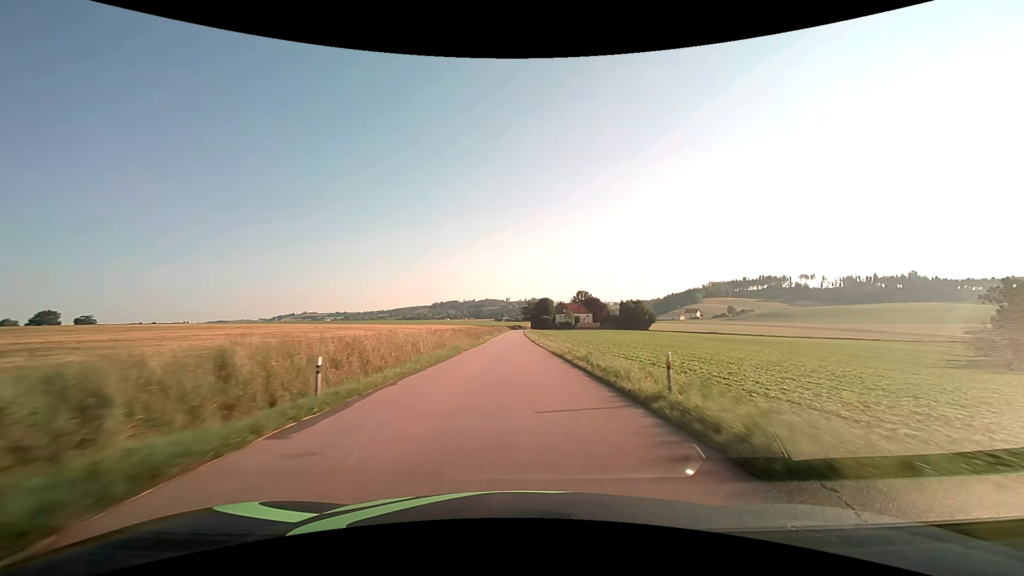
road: tertiary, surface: asphalt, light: Day
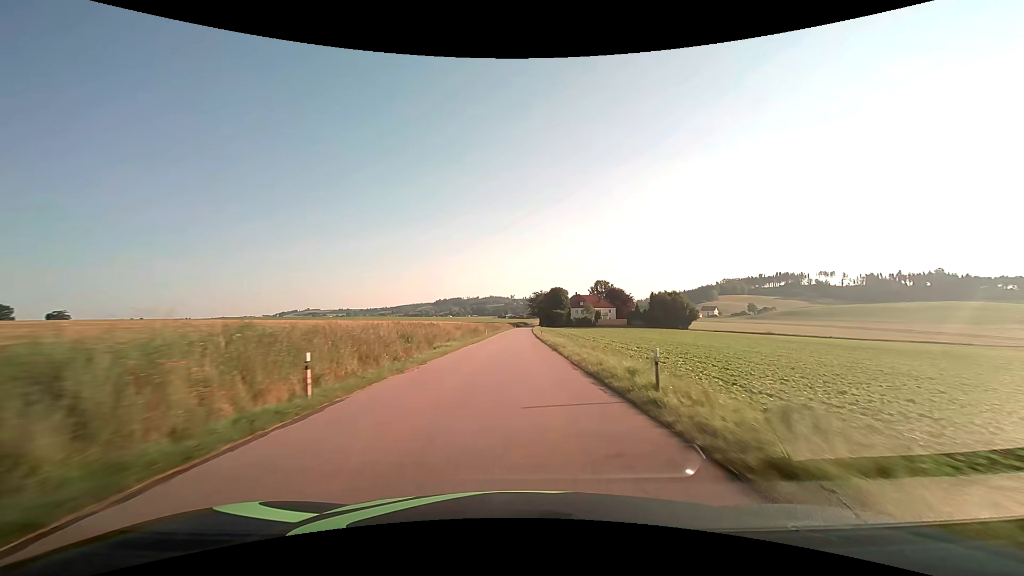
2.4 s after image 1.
(-0.3, +47.2) m; -1°
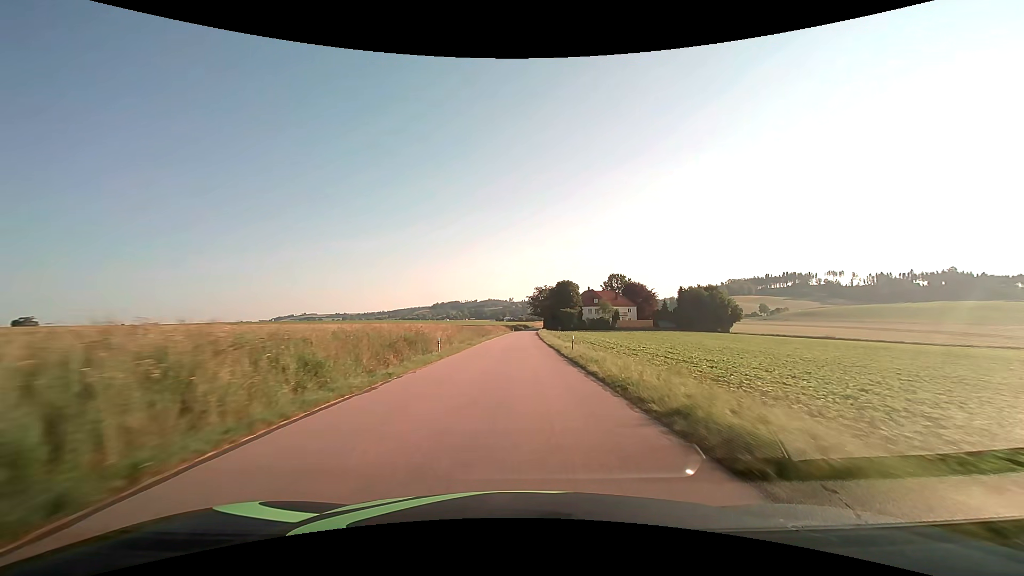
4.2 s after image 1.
(0.0, +35.9) m; 0°
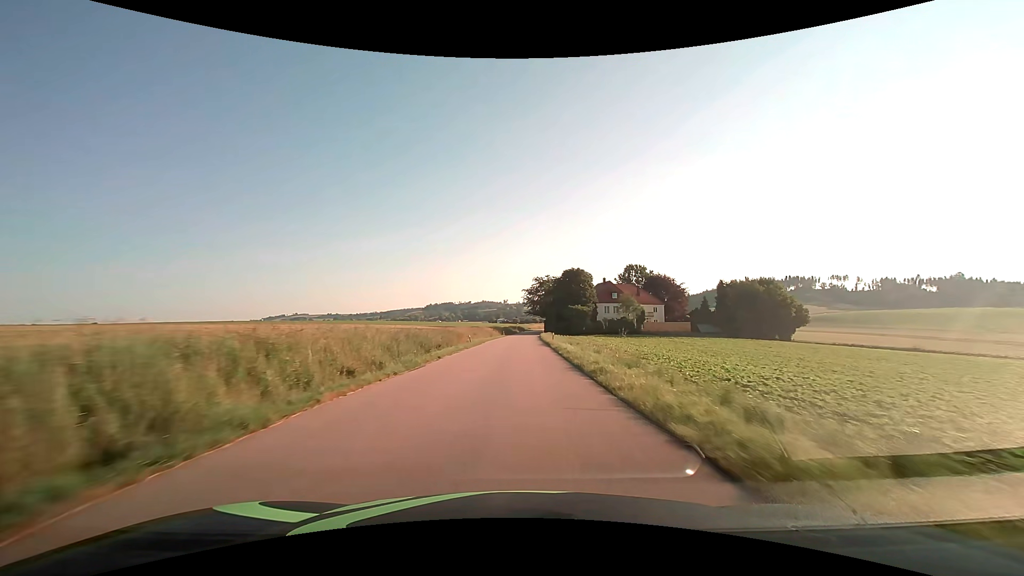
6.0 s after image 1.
(+0.2, +35.6) m; +1°
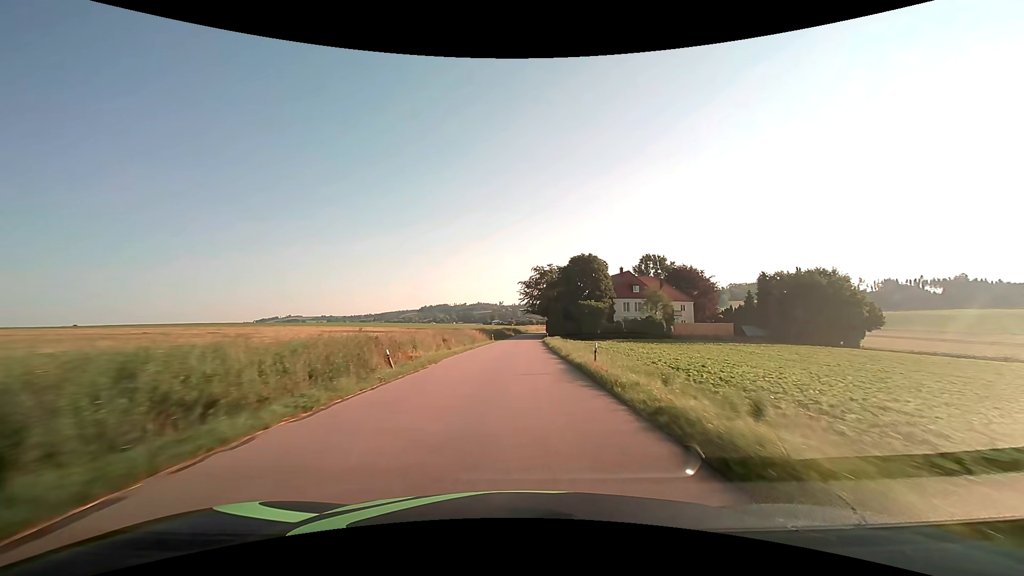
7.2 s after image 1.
(+0.1, +23.5) m; 0°
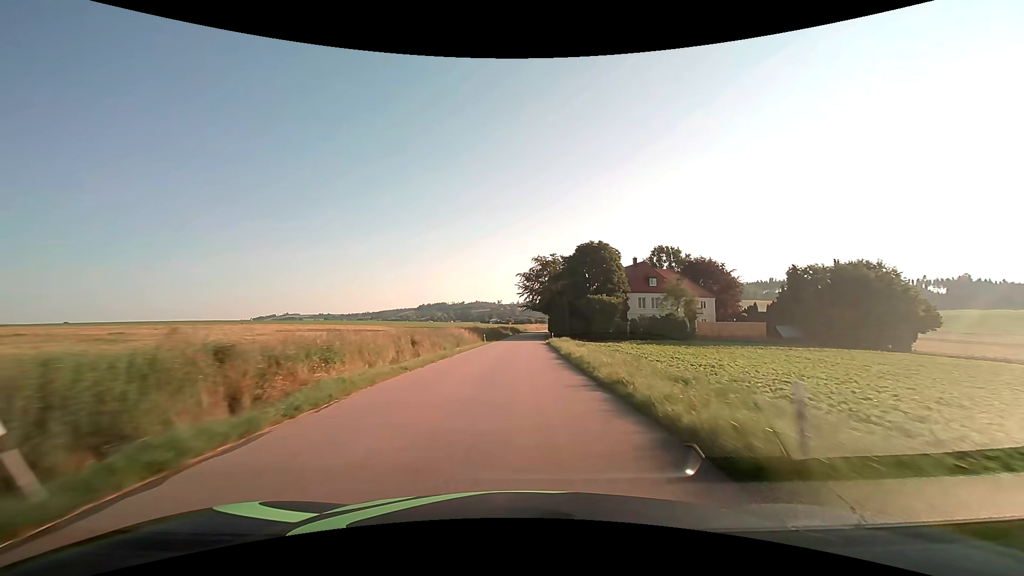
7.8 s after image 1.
(0.0, +11.7) m; 0°
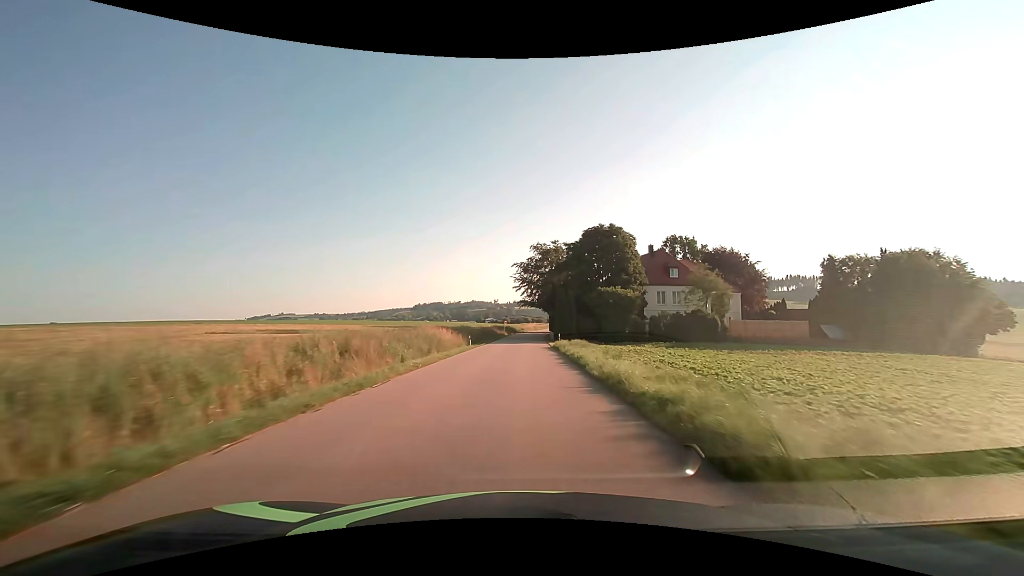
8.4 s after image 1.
(0.0, +11.7) m; 0°
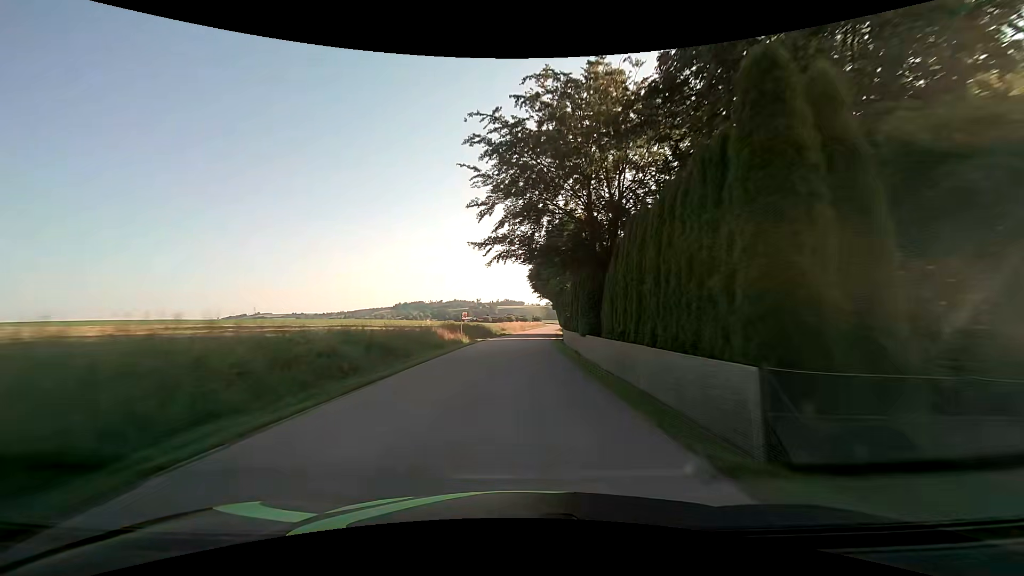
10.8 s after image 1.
(+0.7, +46.7) m; +2°
(0, +10) (0, +20) (0, +30) (+1, +40) (+2, +50) (+2, +60) (+3, +70) (+4, +80) (+5, +90) (+6, +100) m
